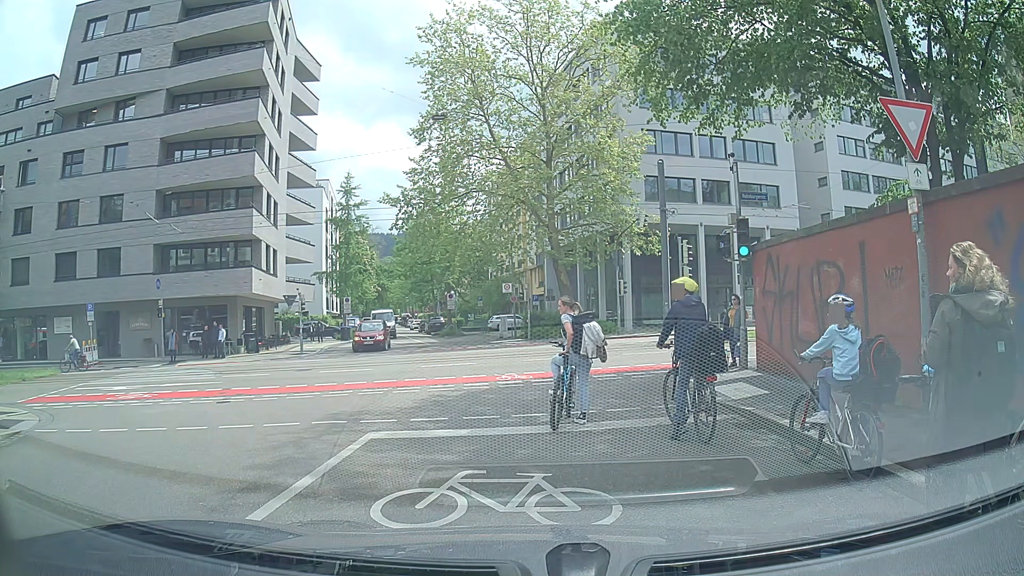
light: Day
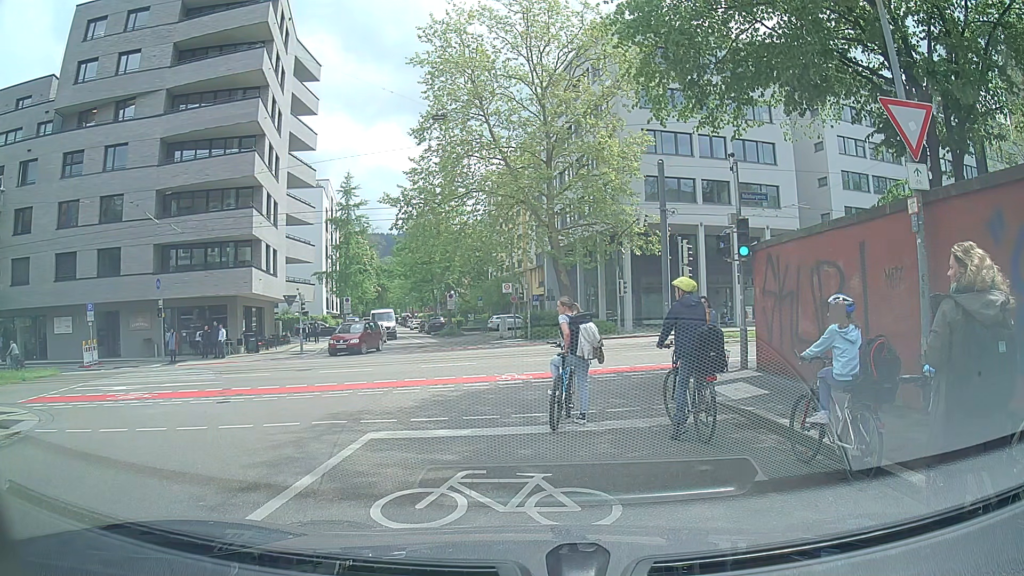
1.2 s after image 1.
(0.0, 0.0) m; 0°
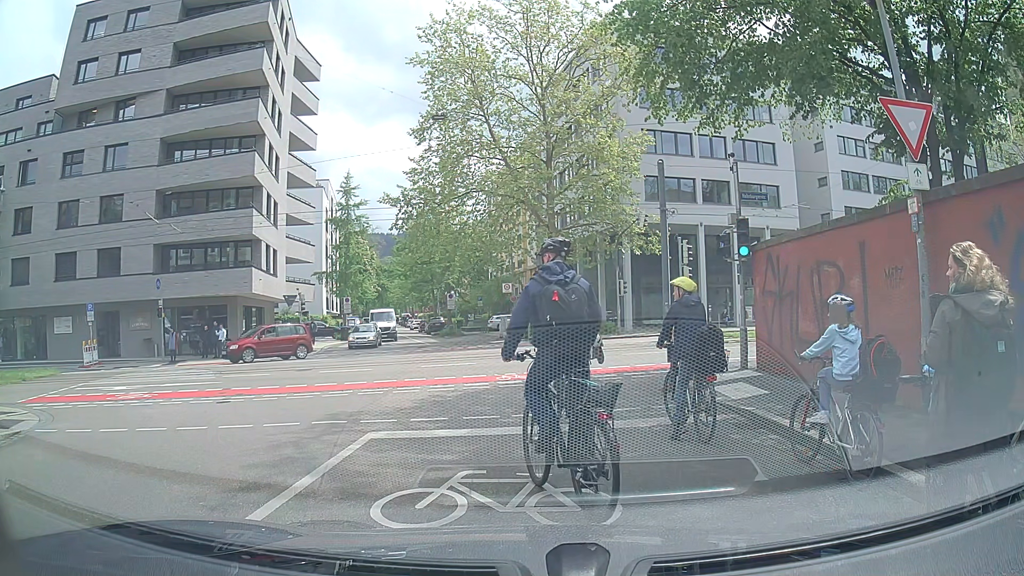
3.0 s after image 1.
(0.0, 0.0) m; 0°
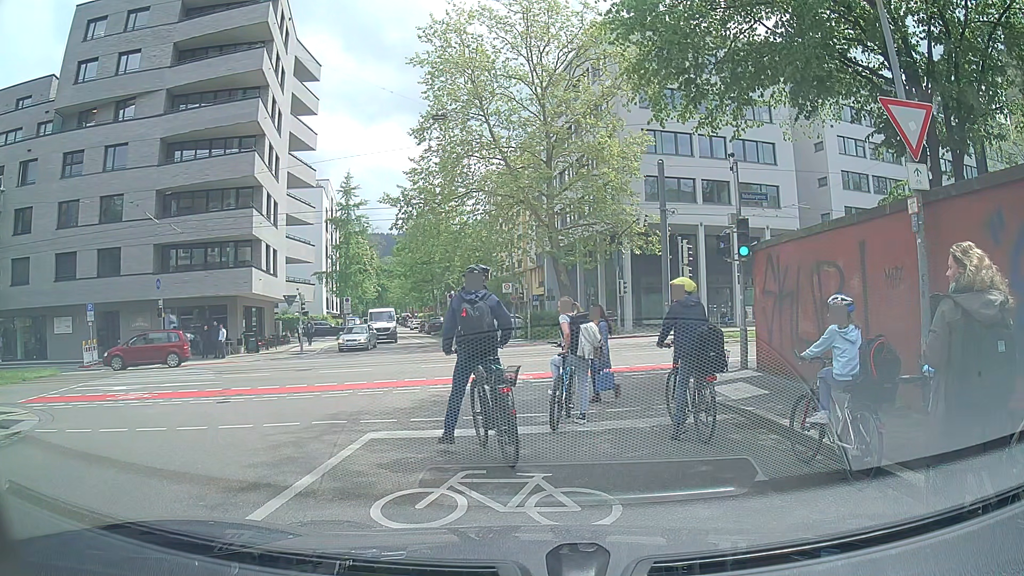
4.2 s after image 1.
(0.0, 0.0) m; 0°
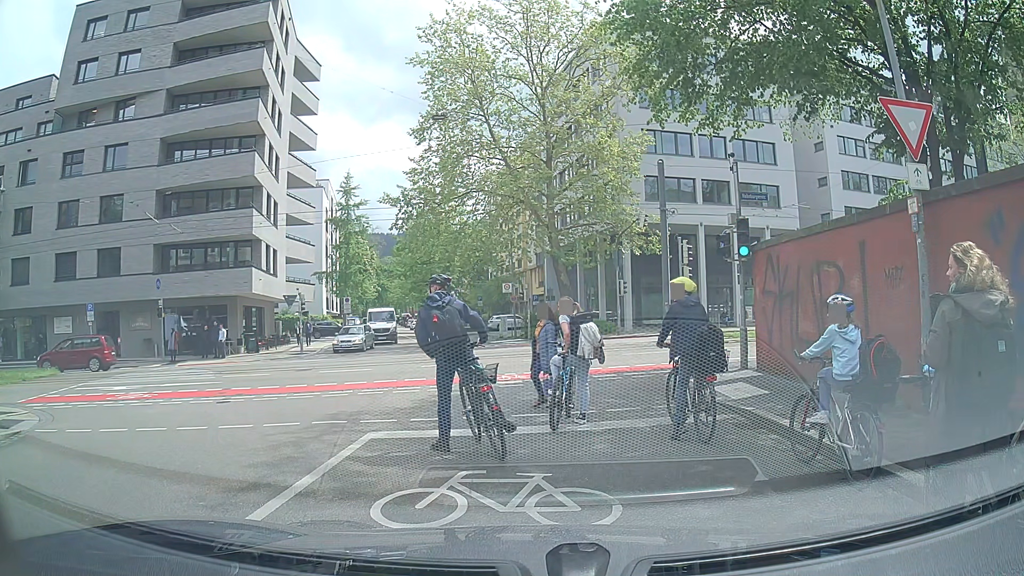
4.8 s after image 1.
(0.0, 0.0) m; 0°
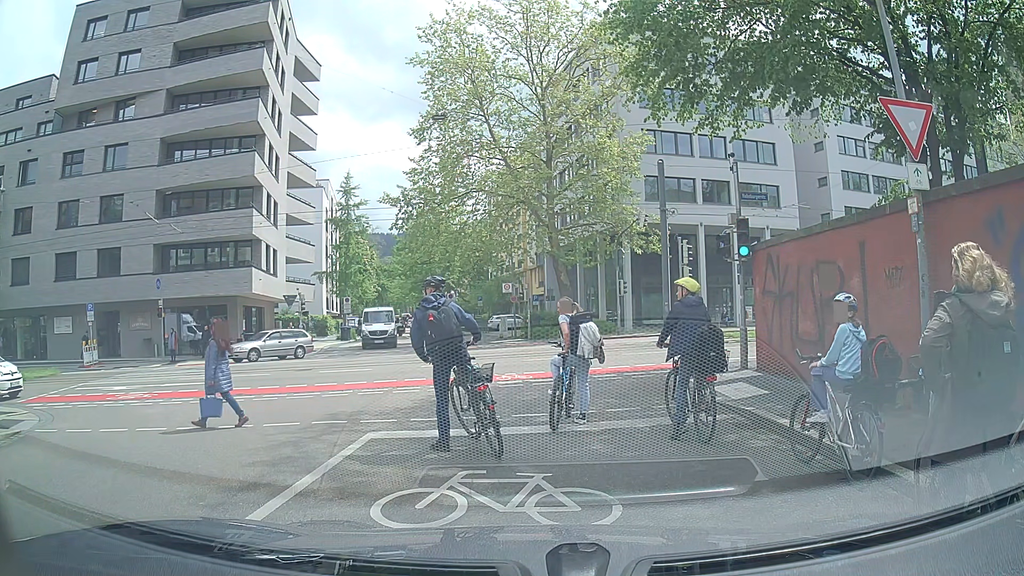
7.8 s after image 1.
(0.0, 0.0) m; 0°
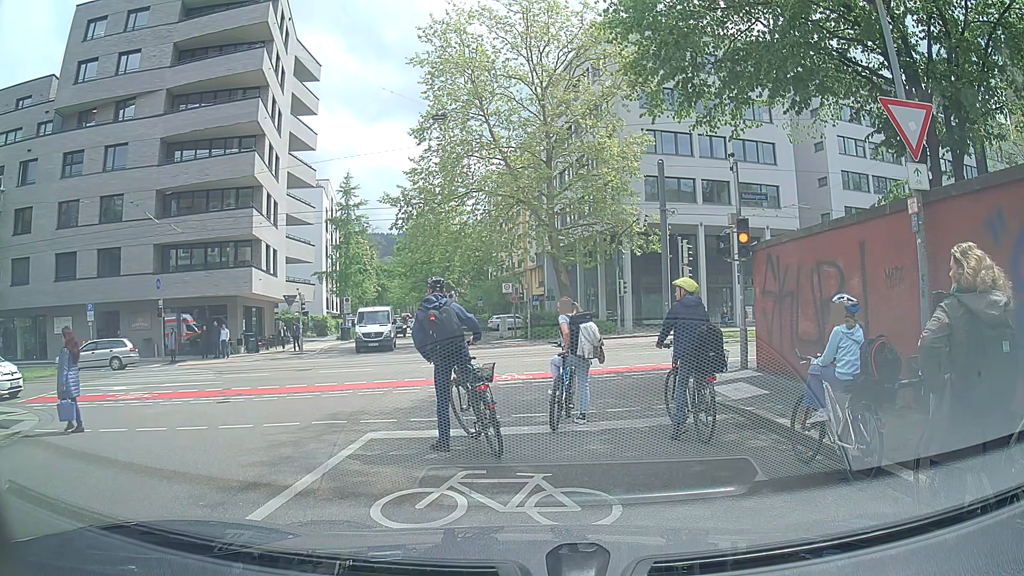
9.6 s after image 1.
(0.0, 0.0) m; 0°
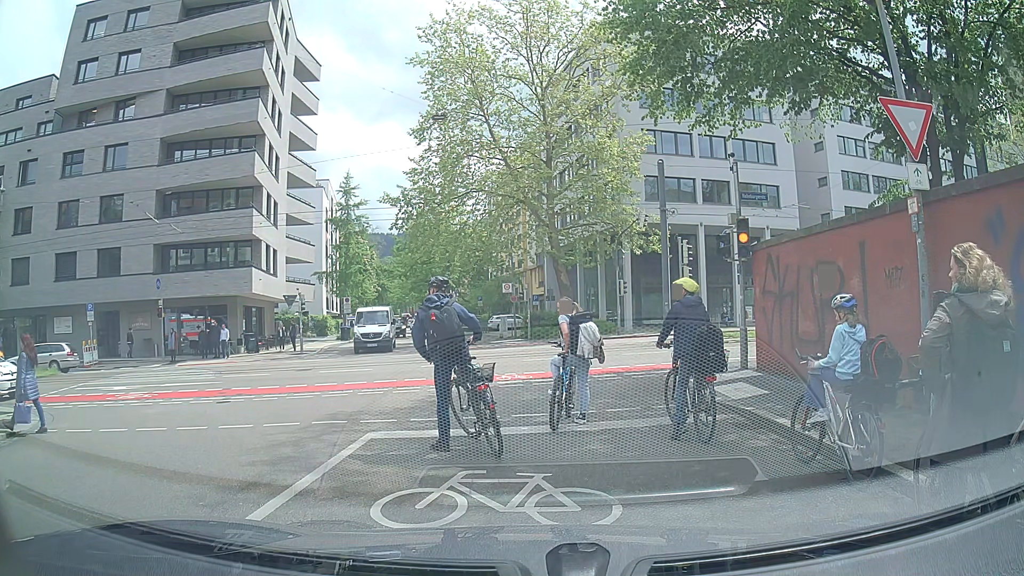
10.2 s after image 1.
(0.0, 0.0) m; 0°
